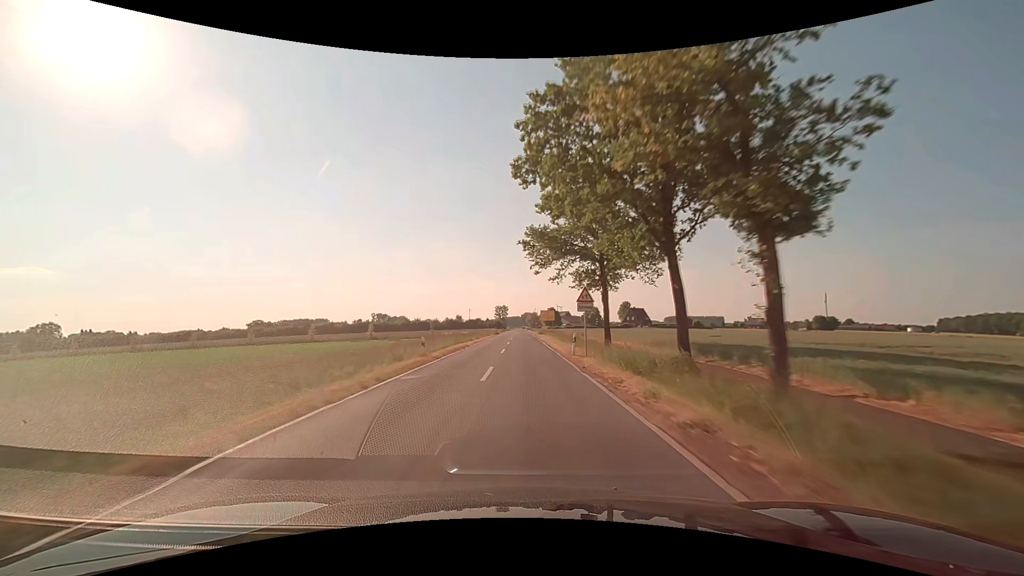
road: secondary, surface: asphalt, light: Day
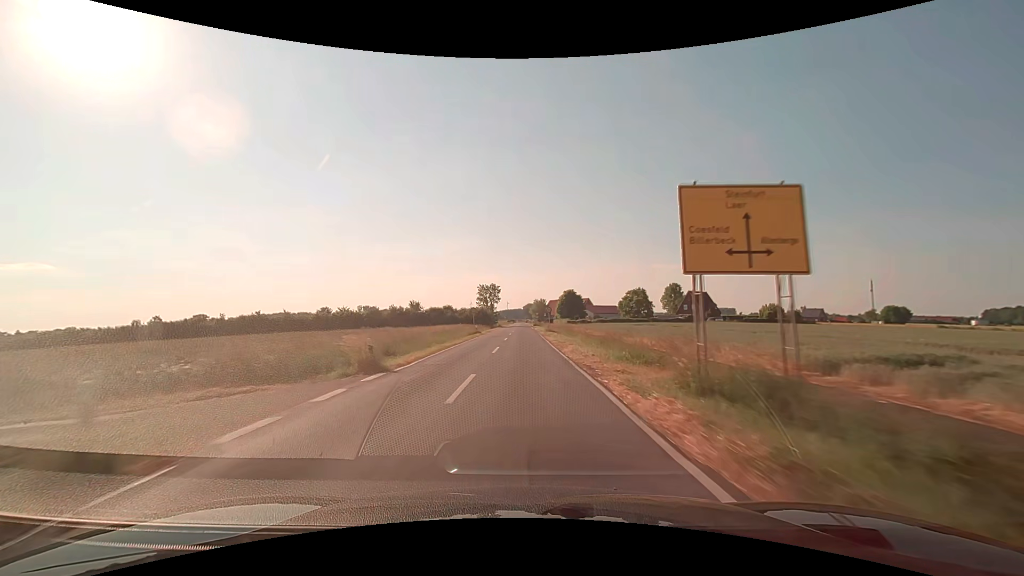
(-0.1, +75.7) m; 0°
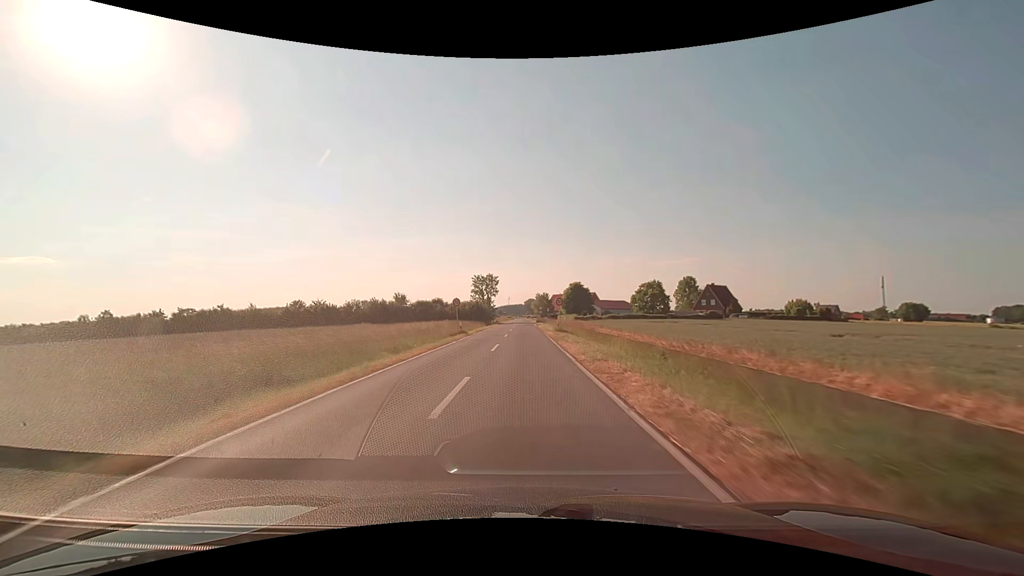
(0.0, +13.3) m; 0°
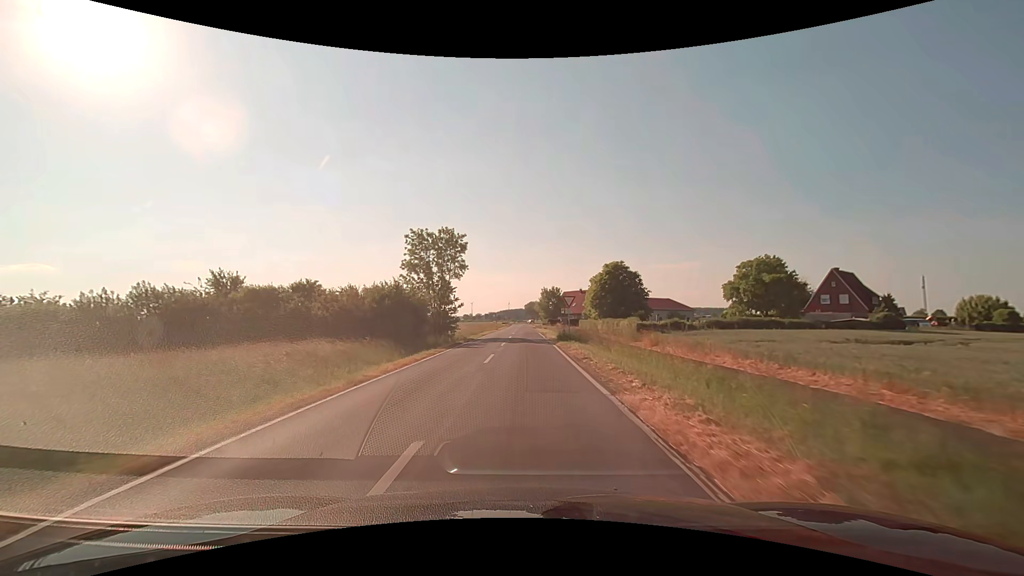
(0.0, +52.1) m; 0°
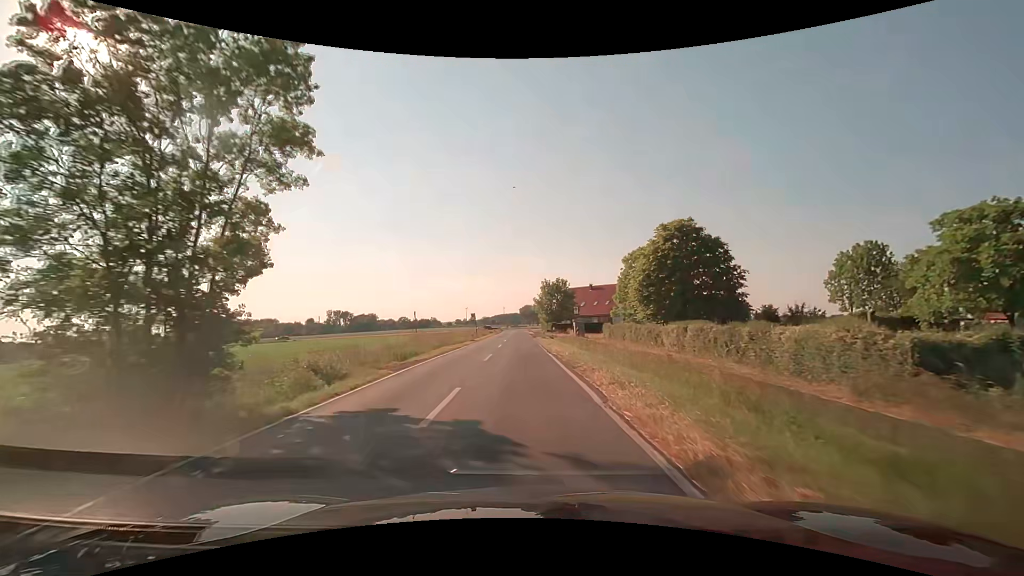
(+0.2, +30.9) m; +1°
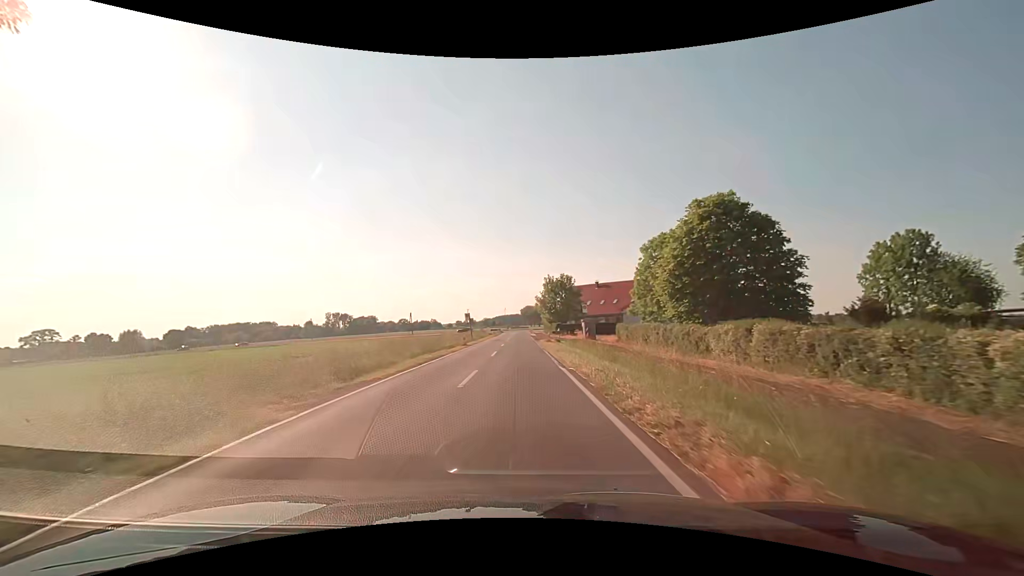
(0.0, +7.7) m; 0°
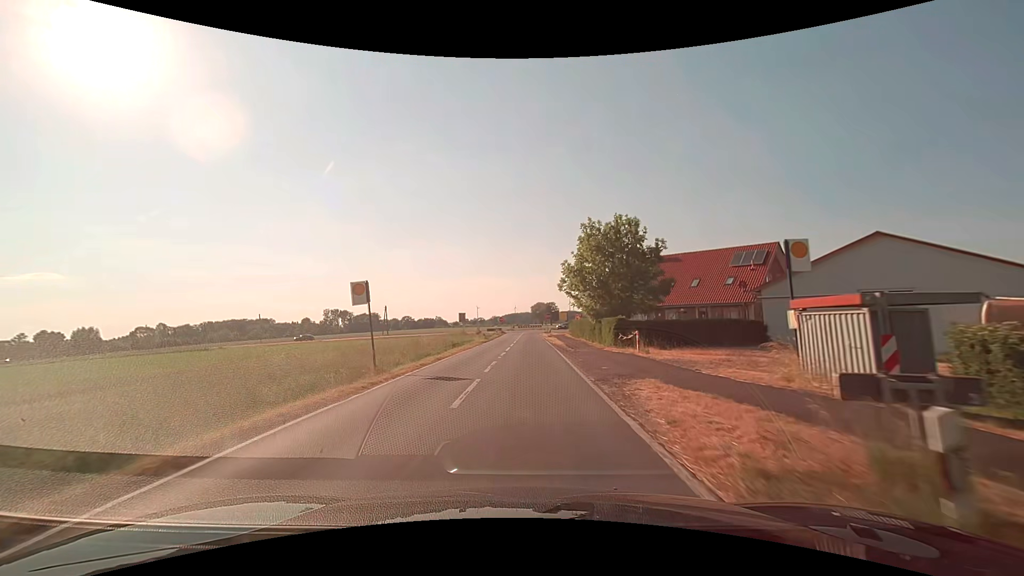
(-0.5, +39.1) m; -2°
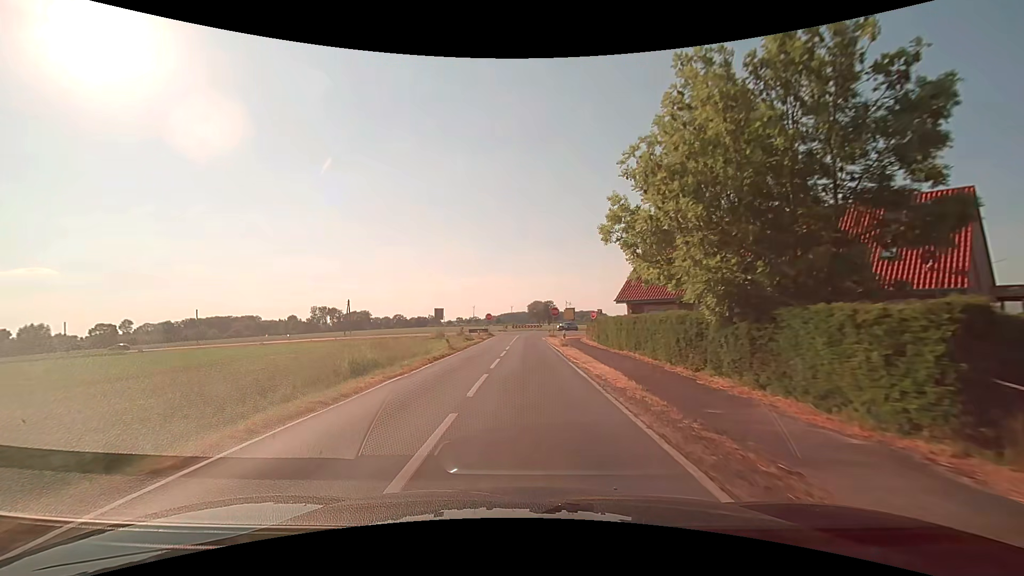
(+0.1, +22.8) m; 0°
(0, +10) (0, +20) (0, +30) (0, +40) (0, +50) (+1, +60) (+5, +69) (+9, +78) (+14, +87) (+19, +95) m
